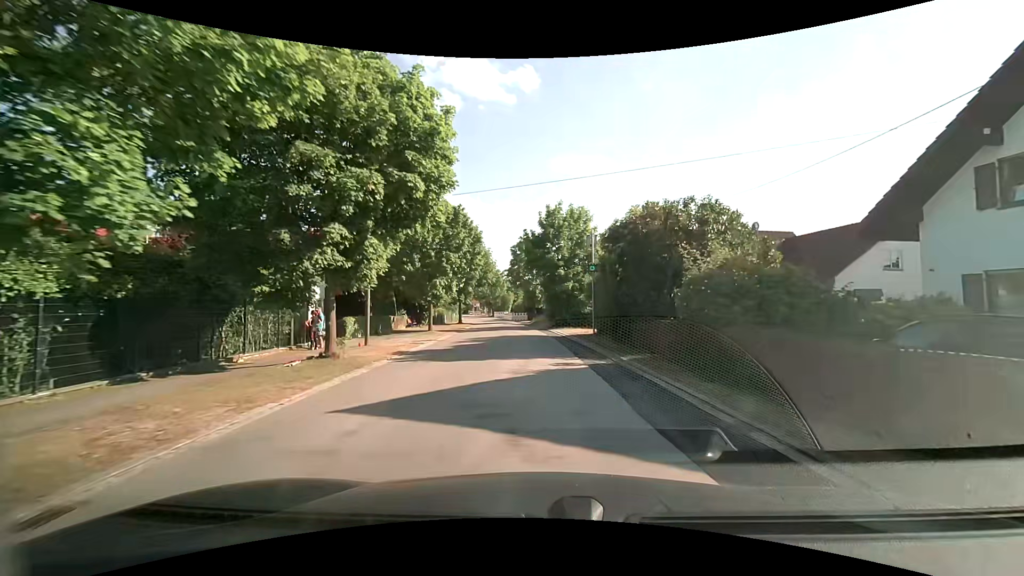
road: tertiary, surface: asphalt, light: Day
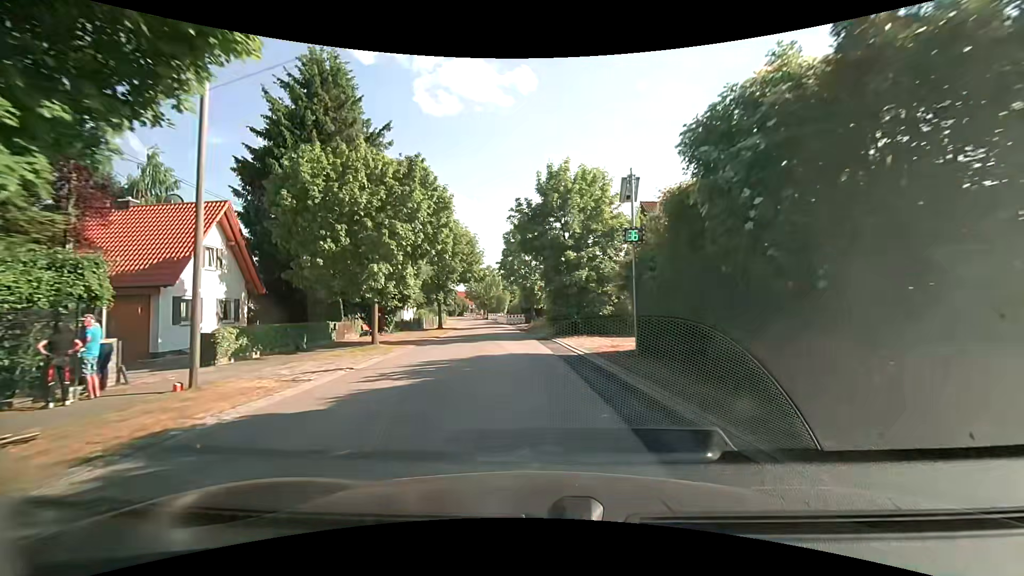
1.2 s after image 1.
(0.0, +11.0) m; 0°
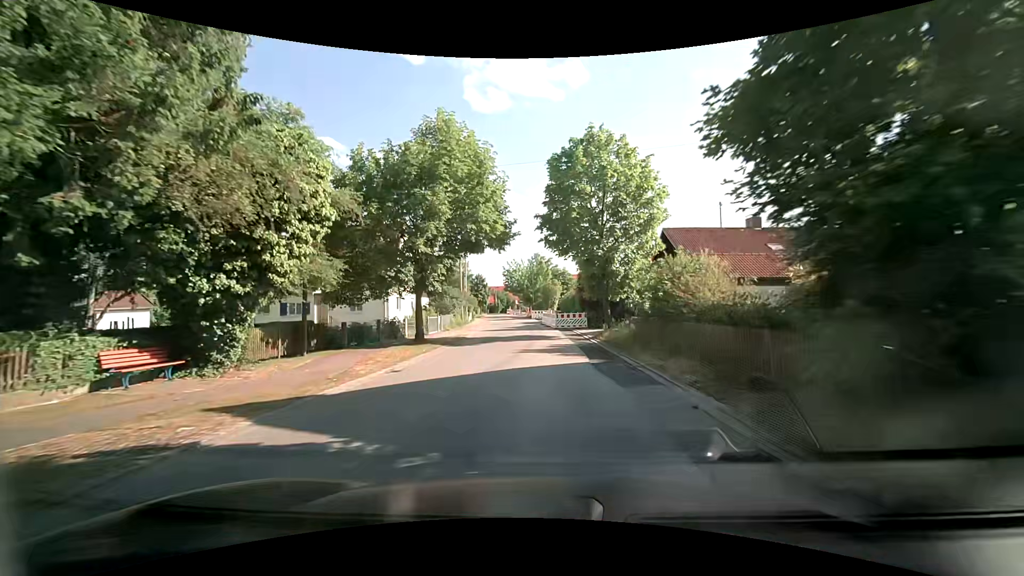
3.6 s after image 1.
(-1.1, +22.8) m; -6°
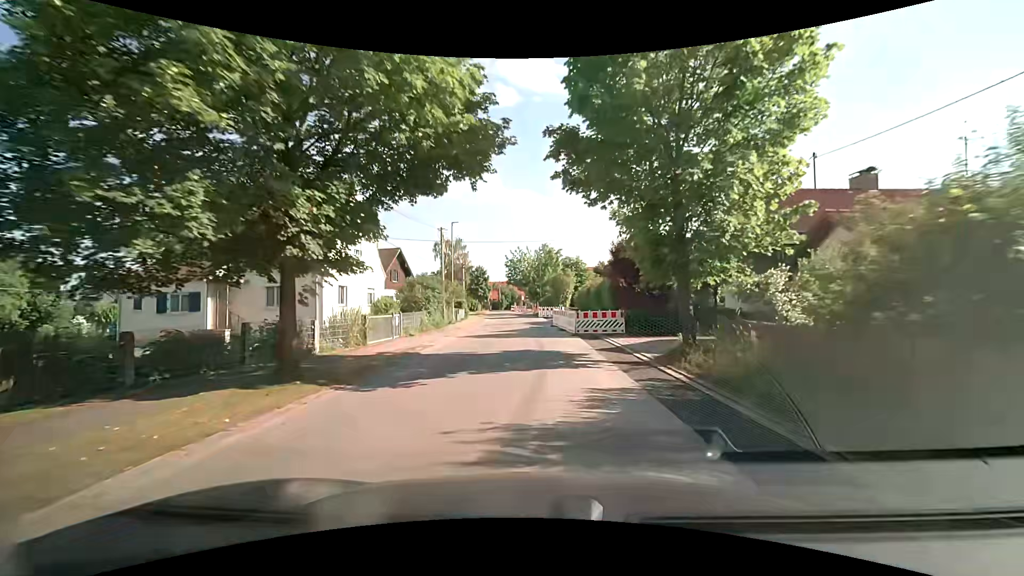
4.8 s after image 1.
(-0.1, +12.0) m; -1°
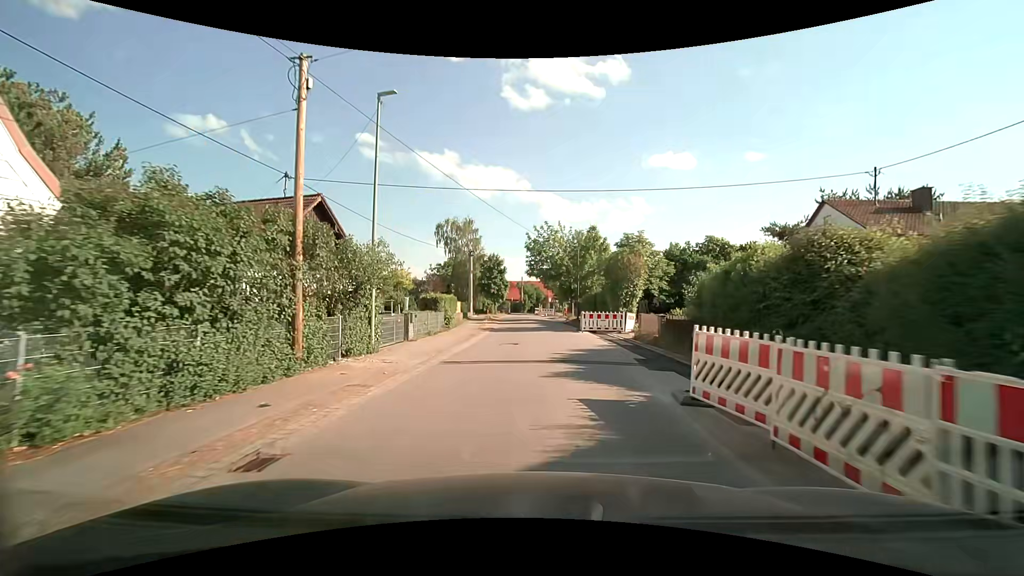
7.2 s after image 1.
(-0.6, +23.2) m; -3°
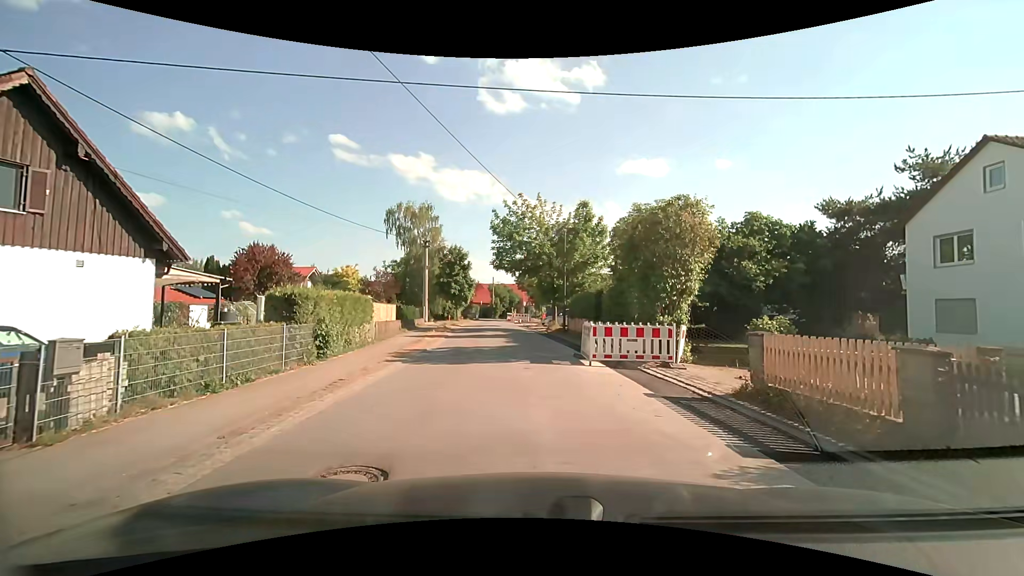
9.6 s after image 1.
(+0.2, +13.0) m; +3°
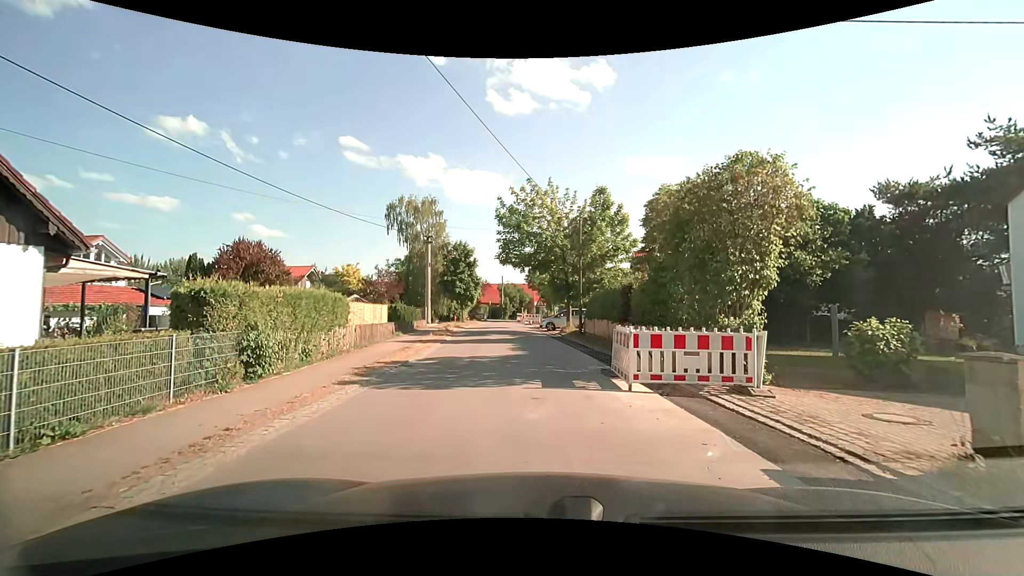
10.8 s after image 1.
(0.0, +4.1) m; -2°
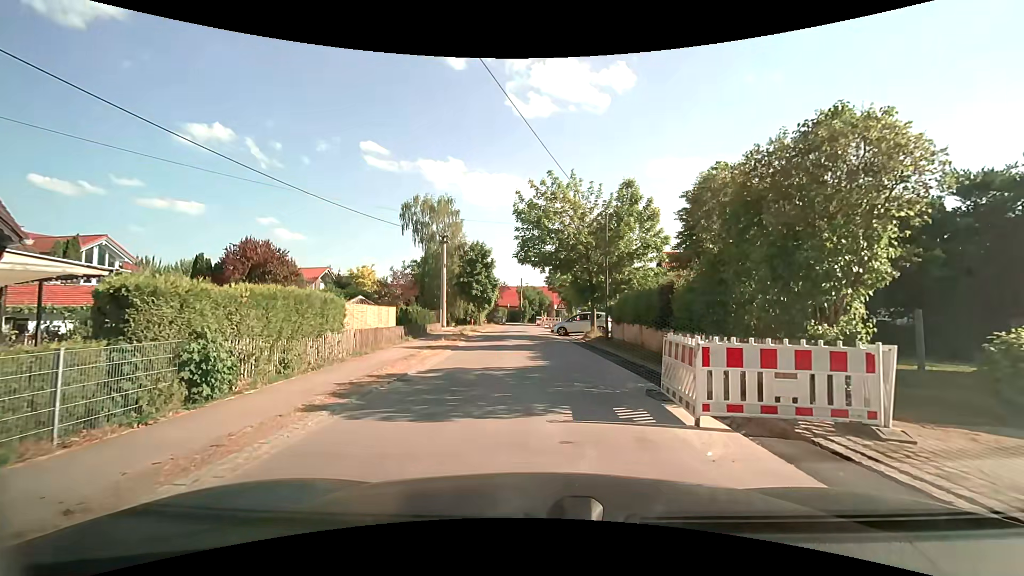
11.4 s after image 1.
(0.0, +2.5) m; -2°
